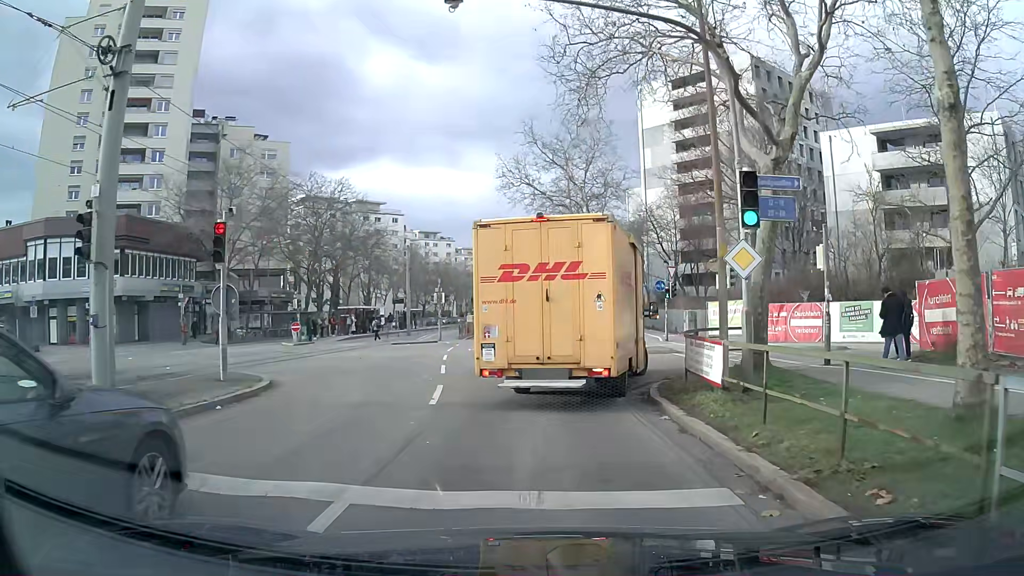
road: tertiary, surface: asphalt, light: Day
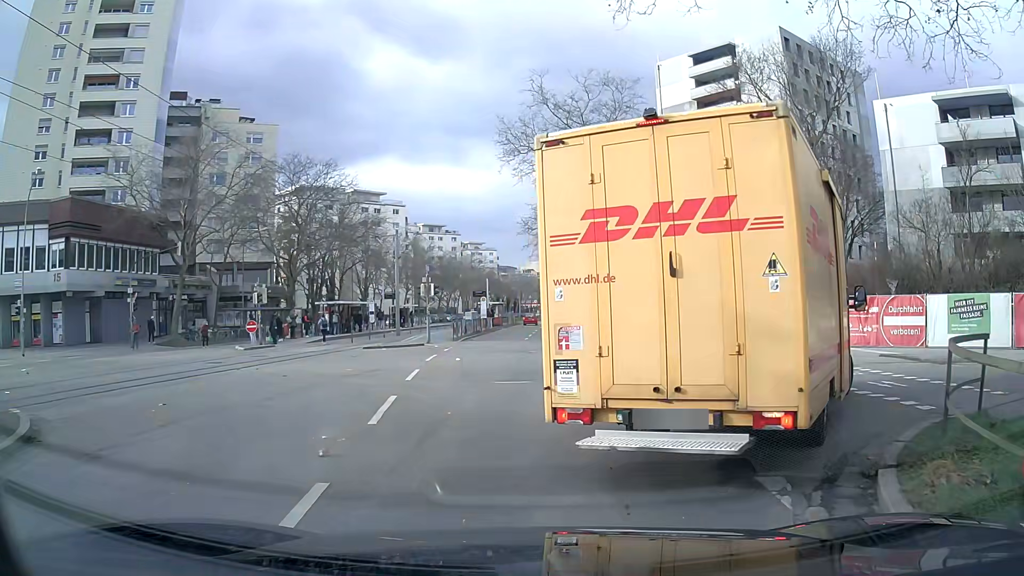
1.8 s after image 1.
(-0.1, +8.1) m; -2°
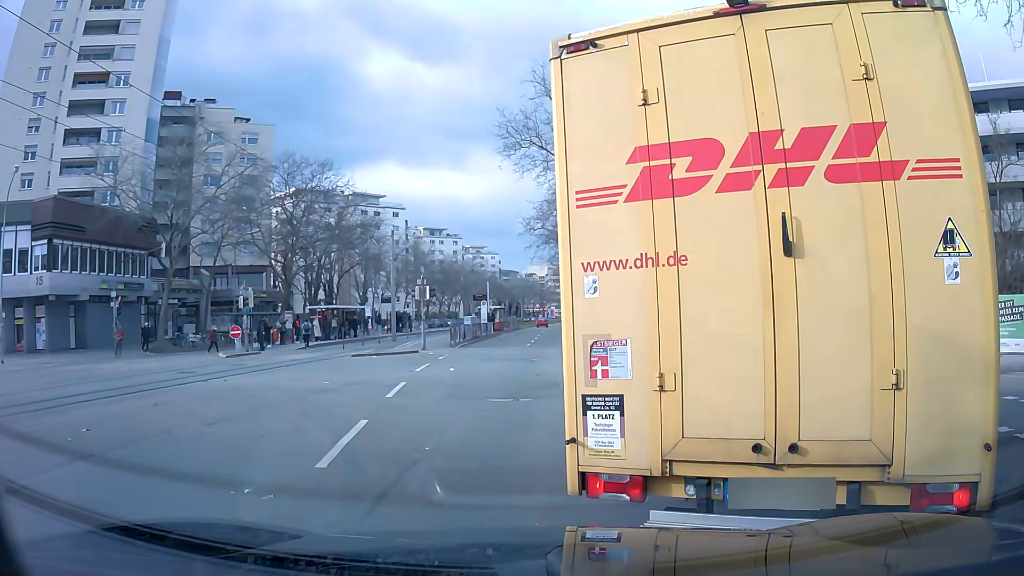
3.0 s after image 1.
(0.0, +1.9) m; -2°
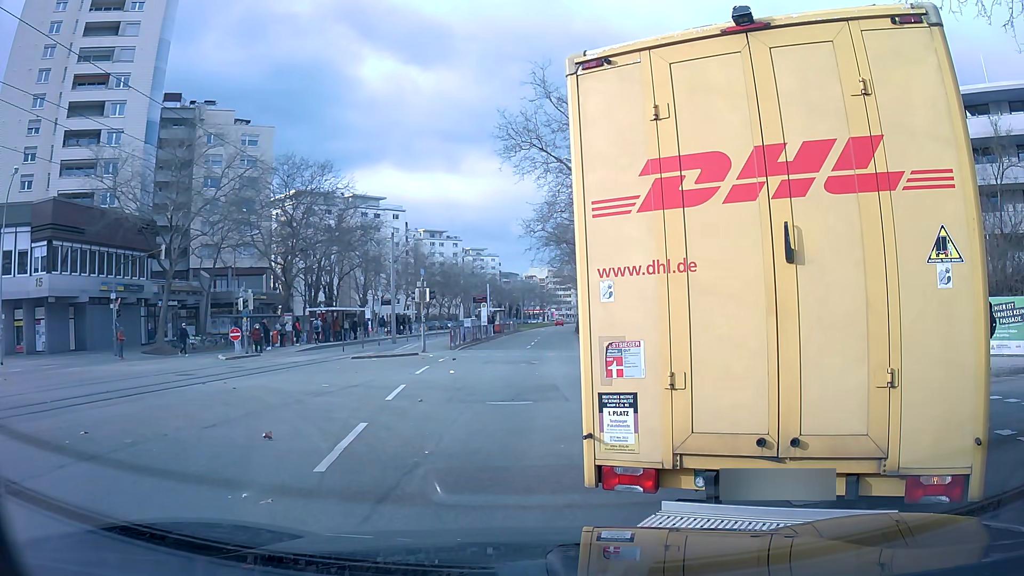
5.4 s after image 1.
(0.0, +0.1) m; 0°
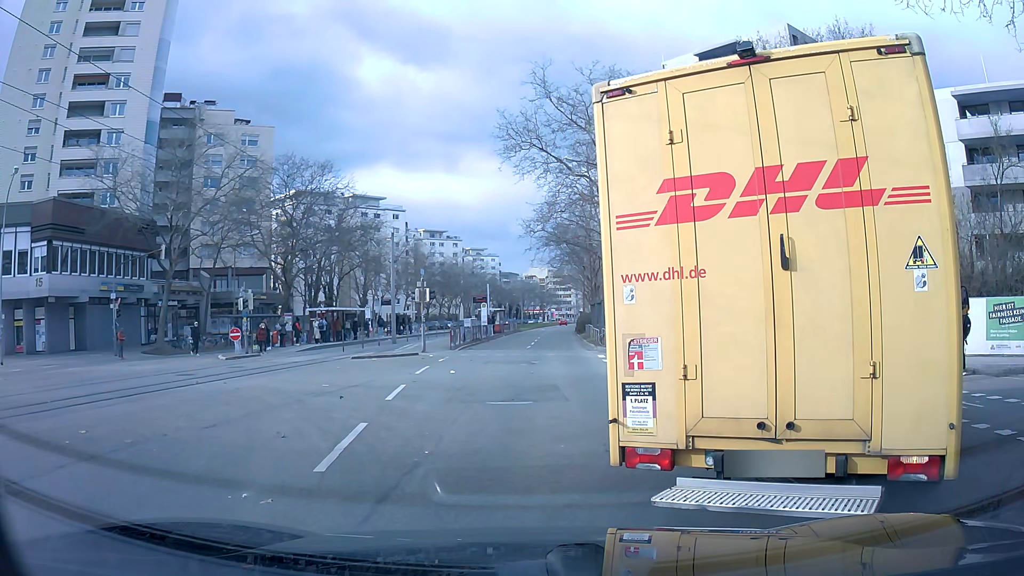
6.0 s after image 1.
(0.0, 0.0) m; 0°
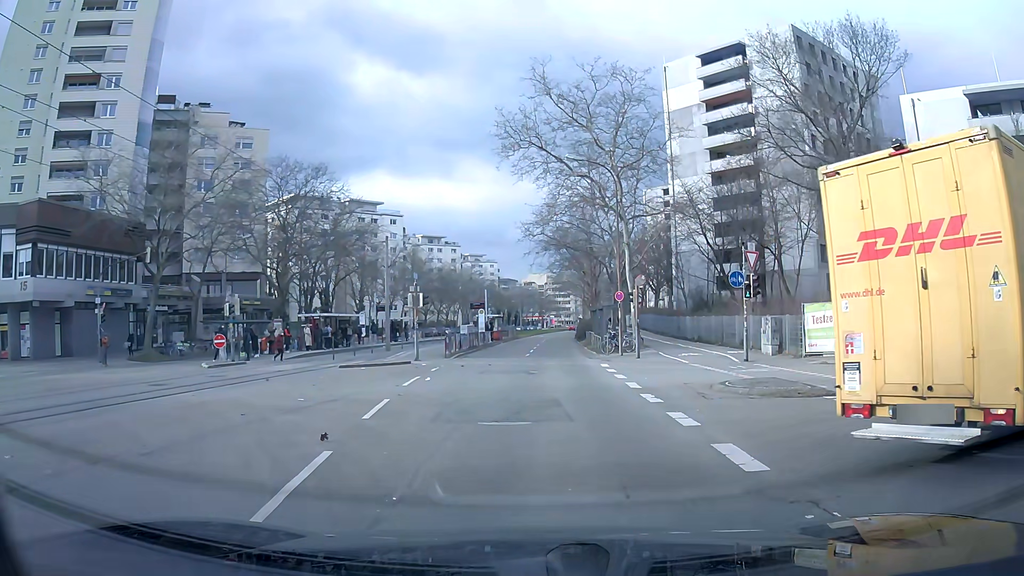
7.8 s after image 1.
(0.0, +1.8) m; +2°
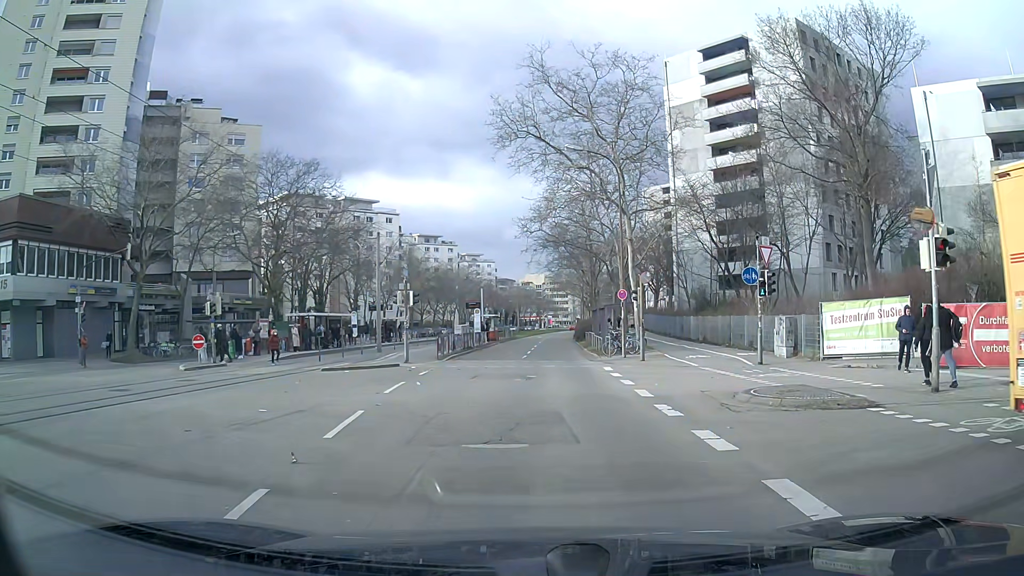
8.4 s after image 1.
(0.0, +2.0) m; 0°
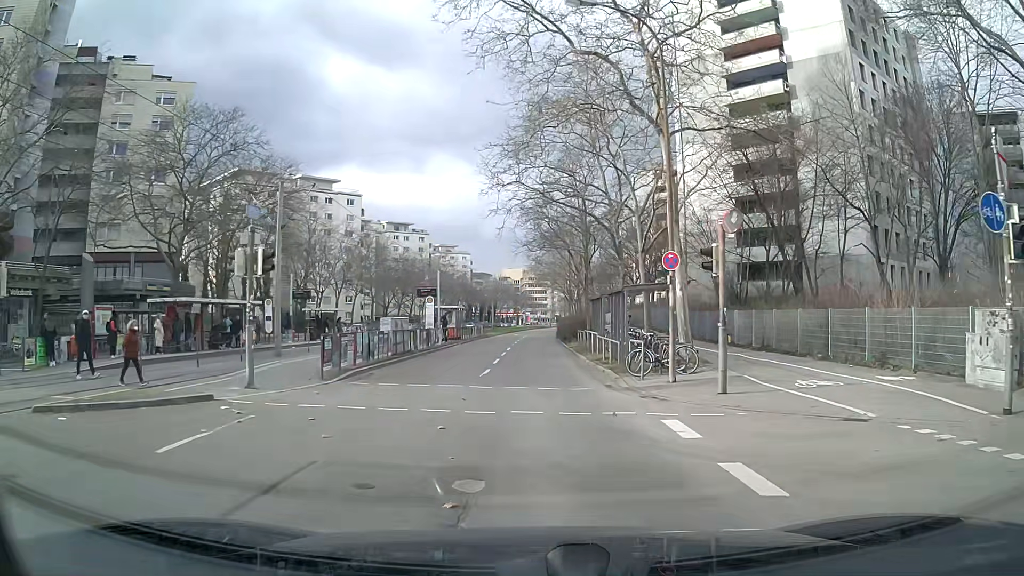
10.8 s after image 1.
(+0.4, +14.6) m; +2°
(0, +10) (0, +20) (0, +30) (0, +40) (0, +50) (0, +60) (+1, +70) (+1, +80) (+2, +90) (+2, +100) m
